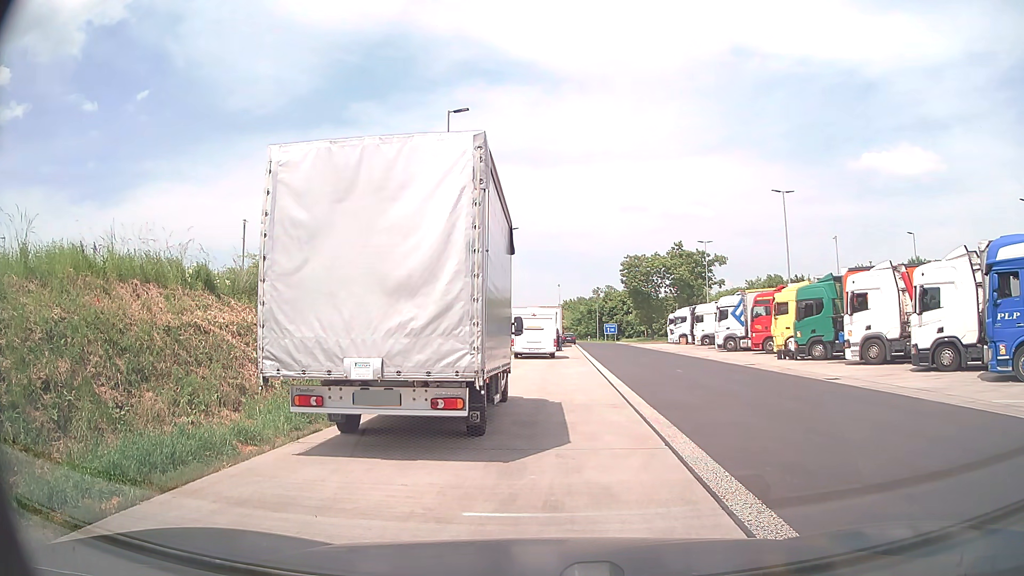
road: service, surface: asphalt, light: Day
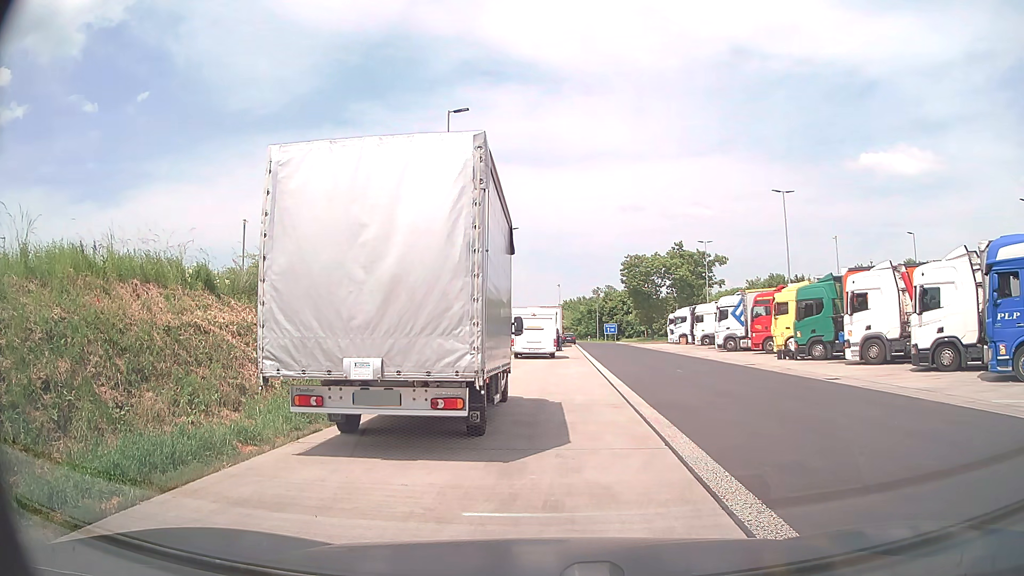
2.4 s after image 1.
(0.0, 0.0) m; 0°
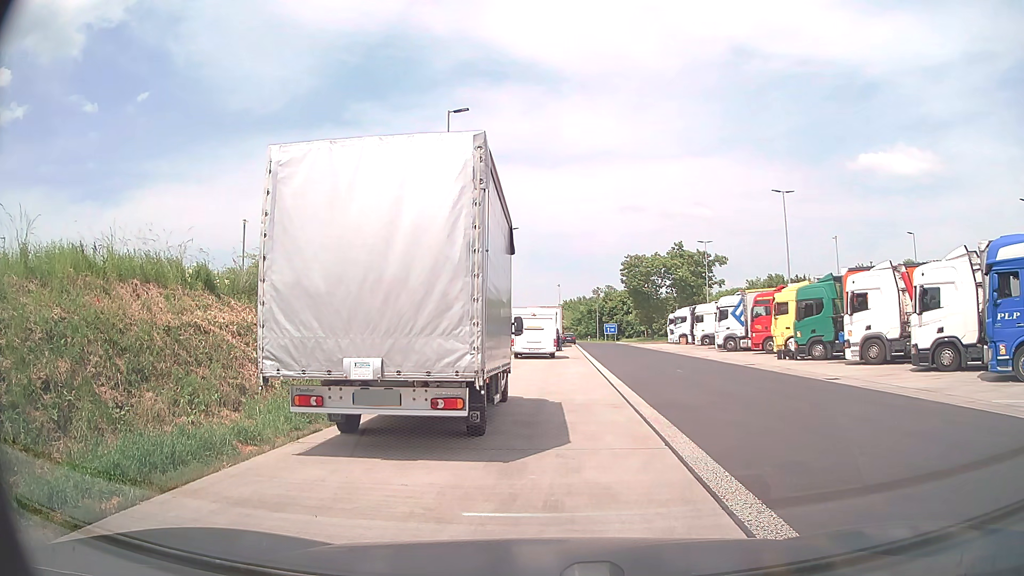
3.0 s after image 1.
(0.0, 0.0) m; 0°
